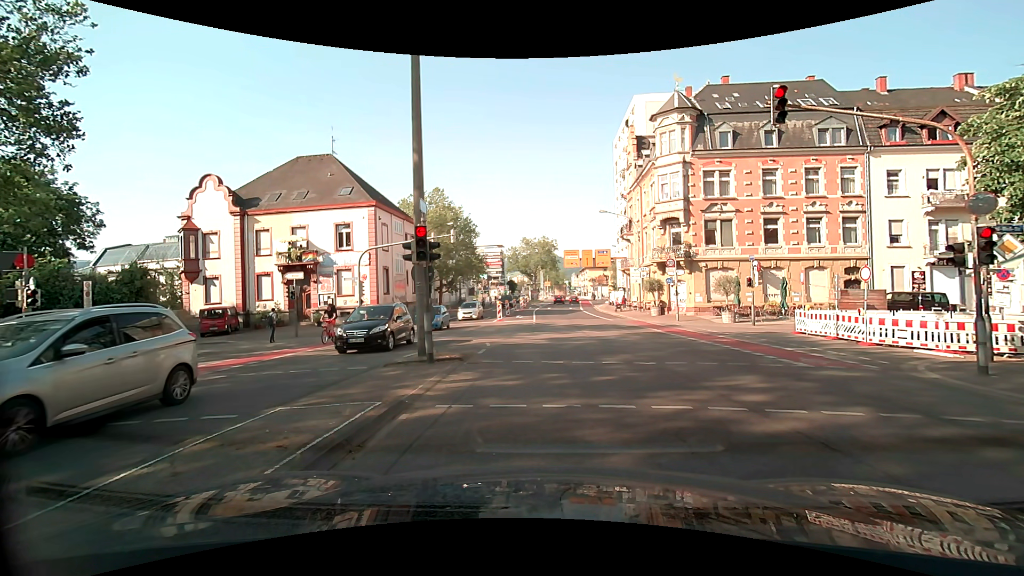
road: secondary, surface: asphalt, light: Day
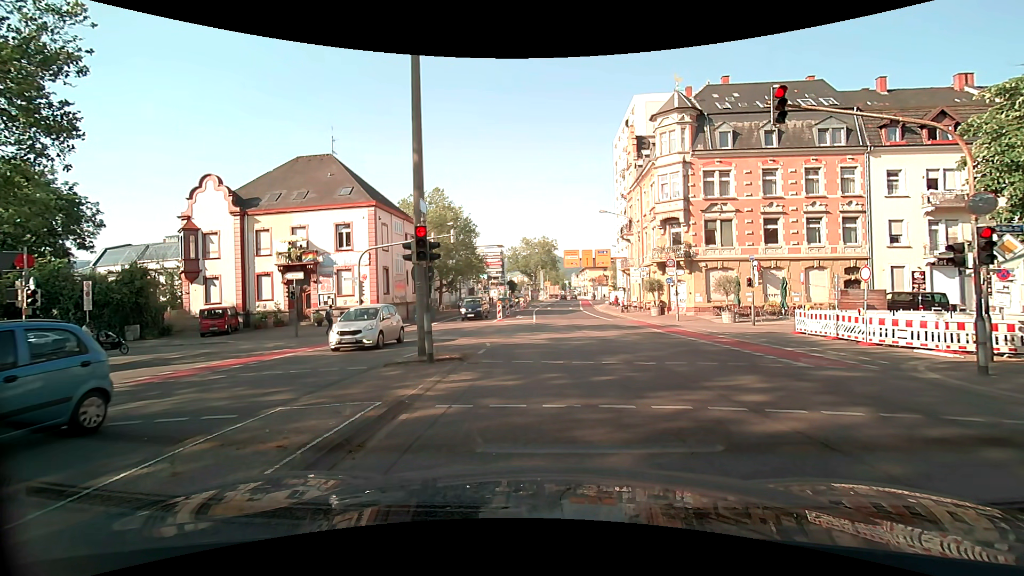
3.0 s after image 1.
(0.0, 0.0) m; 0°
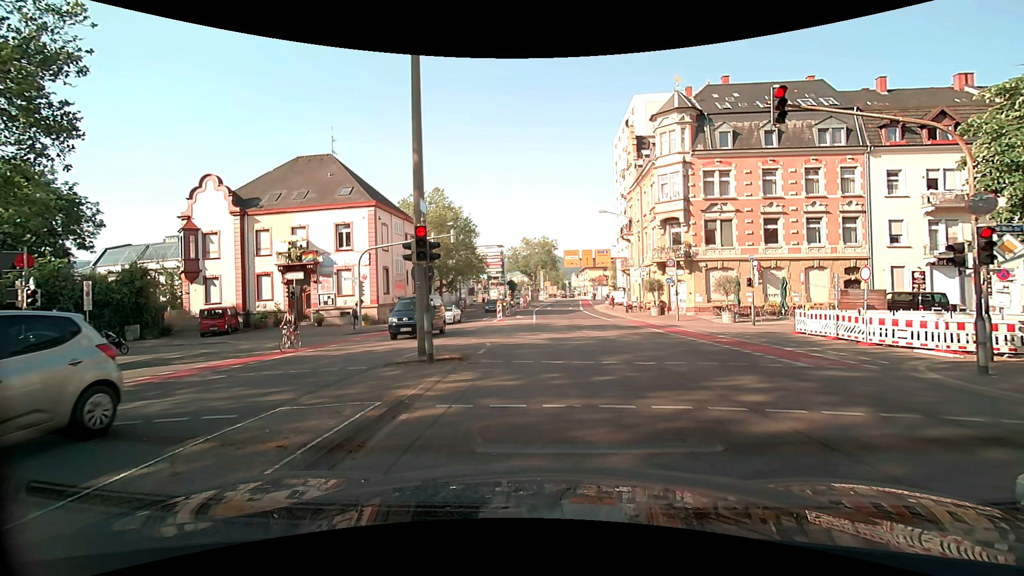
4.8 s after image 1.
(0.0, 0.0) m; 0°
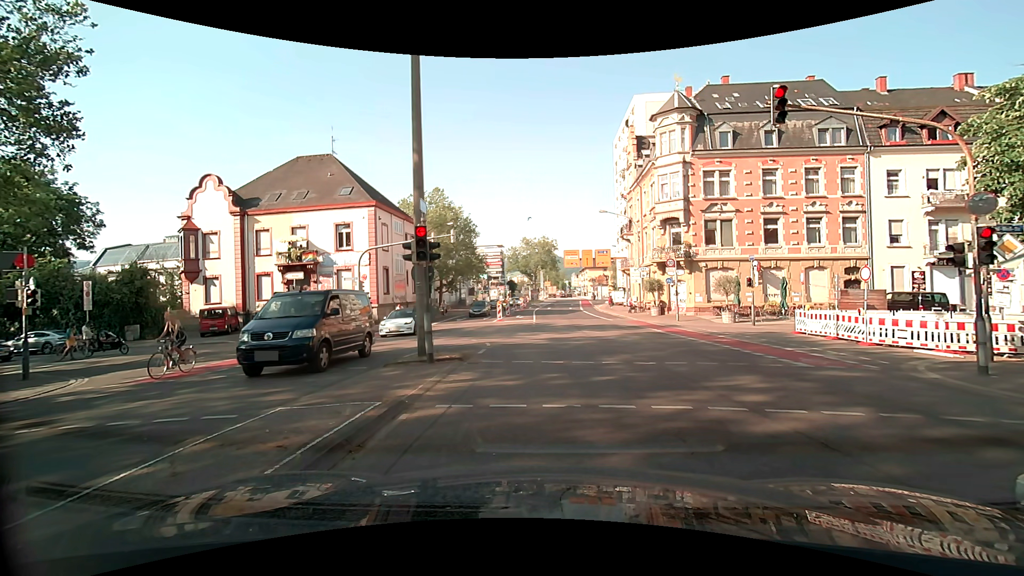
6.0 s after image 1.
(0.0, 0.0) m; 0°
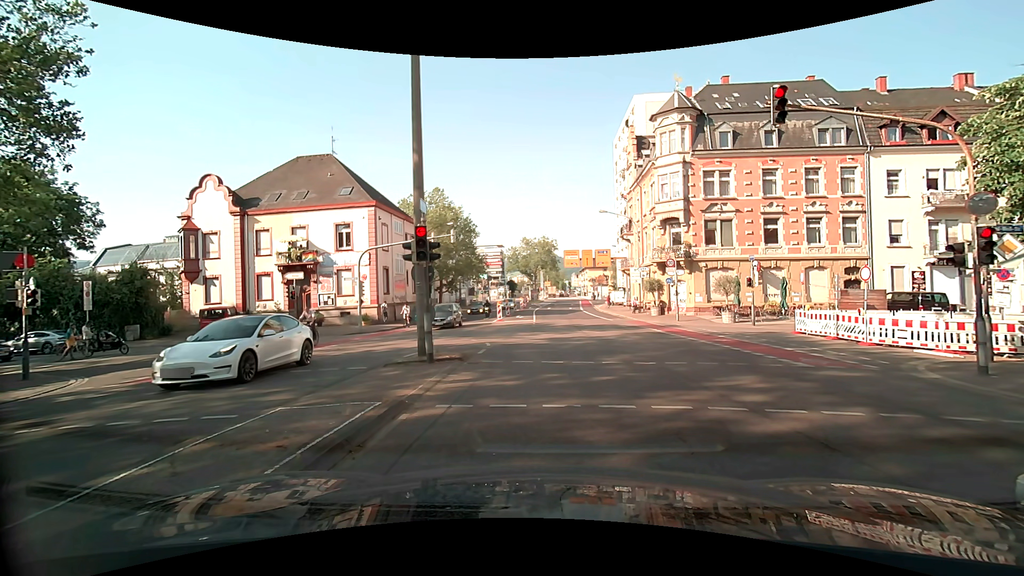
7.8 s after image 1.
(0.0, 0.0) m; 0°
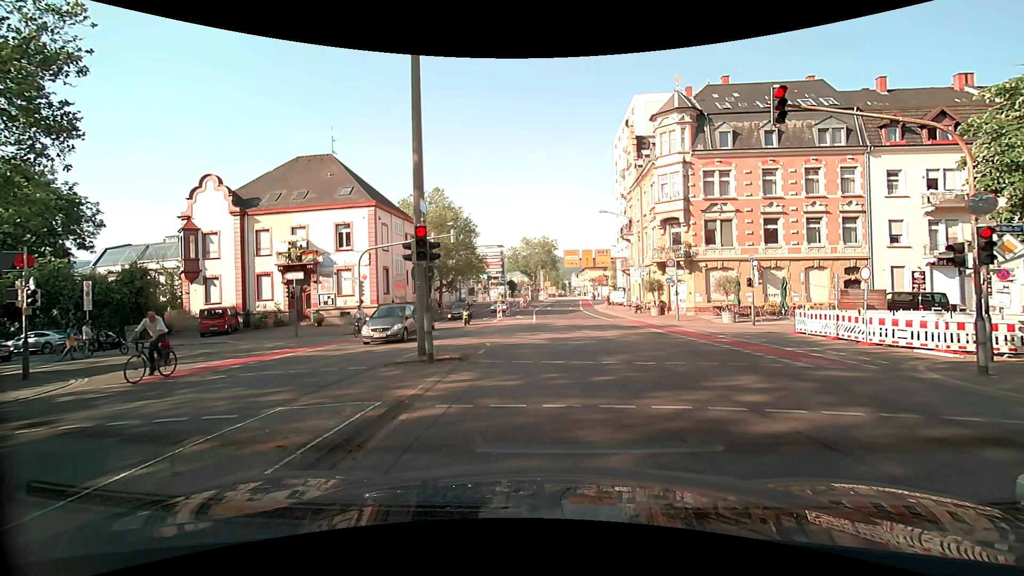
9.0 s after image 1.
(0.0, 0.0) m; 0°
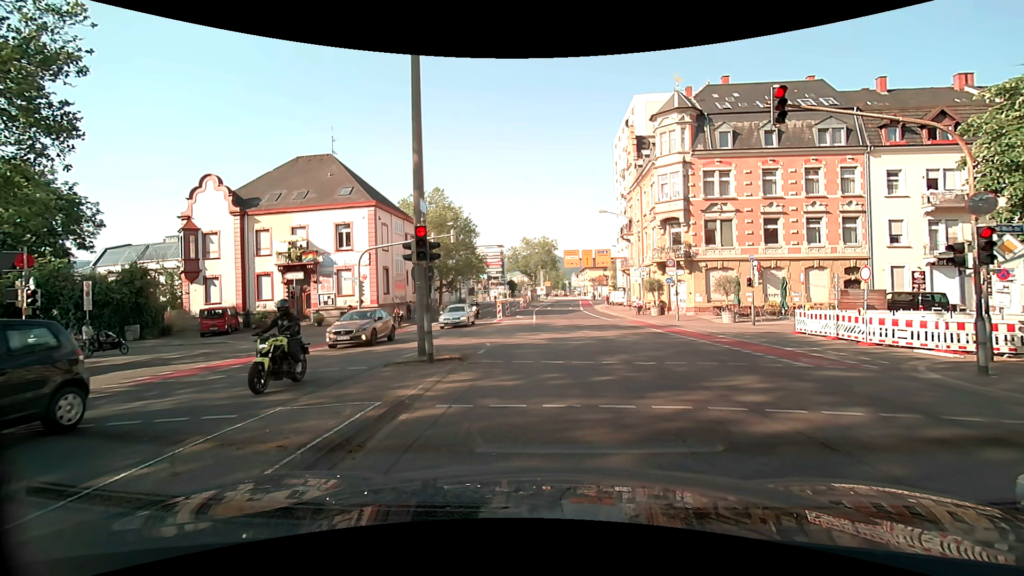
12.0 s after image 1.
(0.0, 0.0) m; 0°
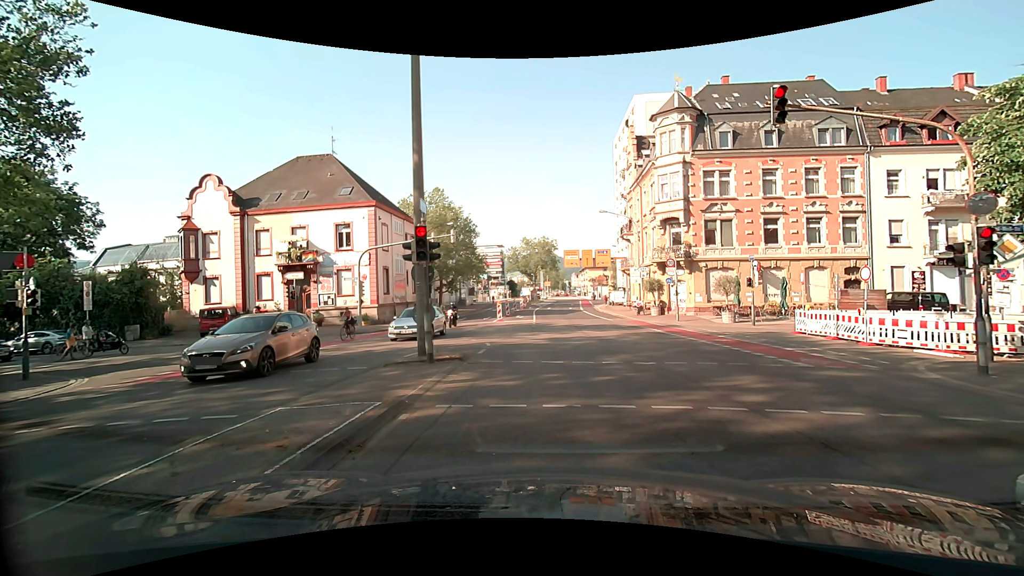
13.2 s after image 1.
(0.0, 0.0) m; 0°
